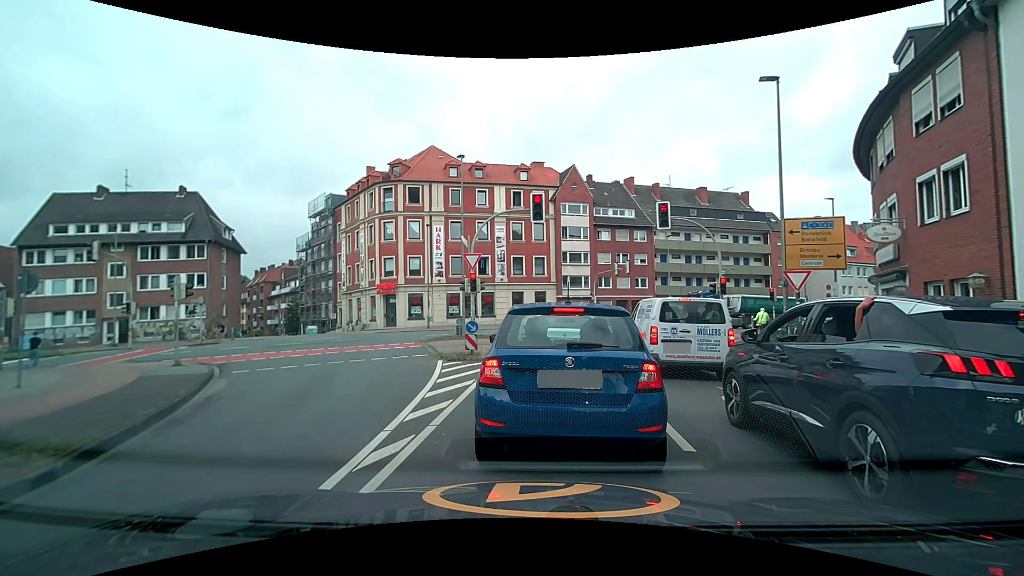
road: tertiary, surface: asphalt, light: Day
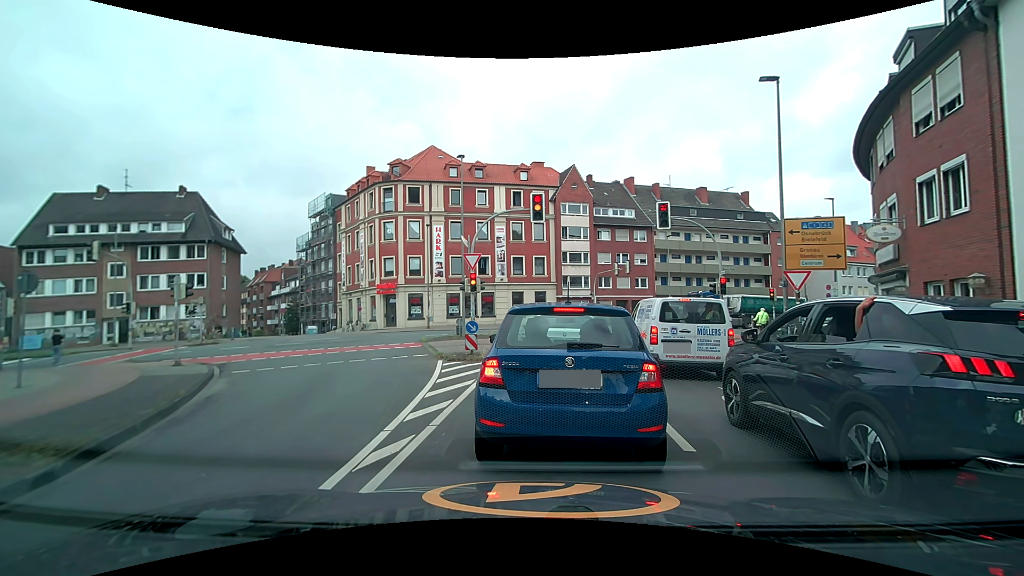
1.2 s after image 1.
(0.0, 0.0) m; 0°
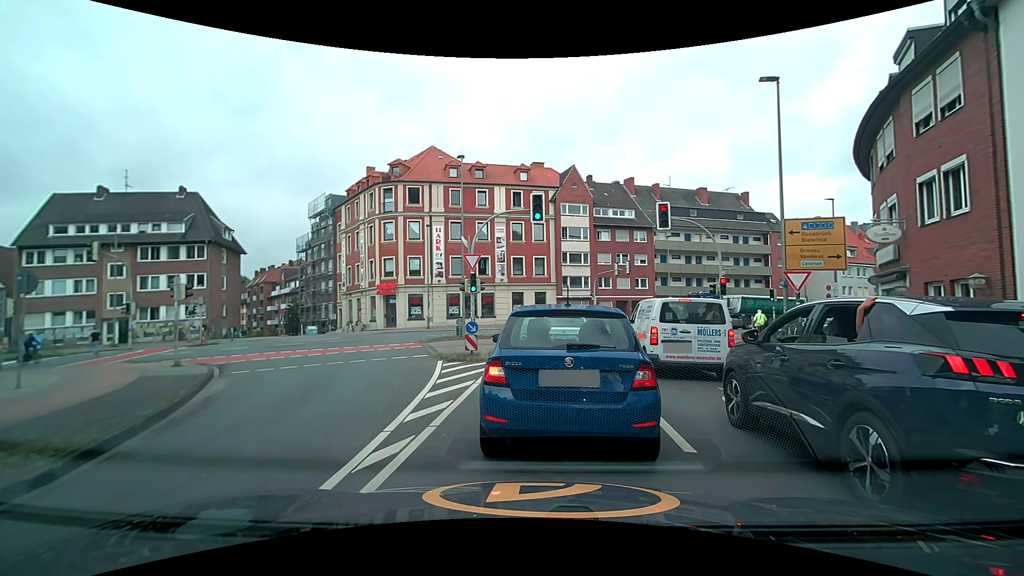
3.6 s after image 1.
(0.0, 0.0) m; 0°
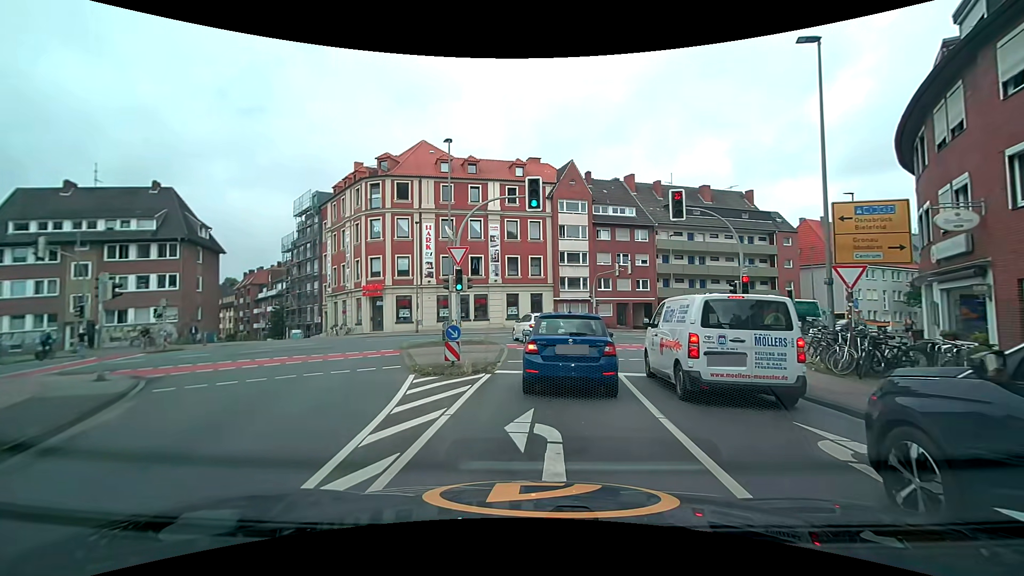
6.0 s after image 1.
(-0.1, +3.2) m; -1°
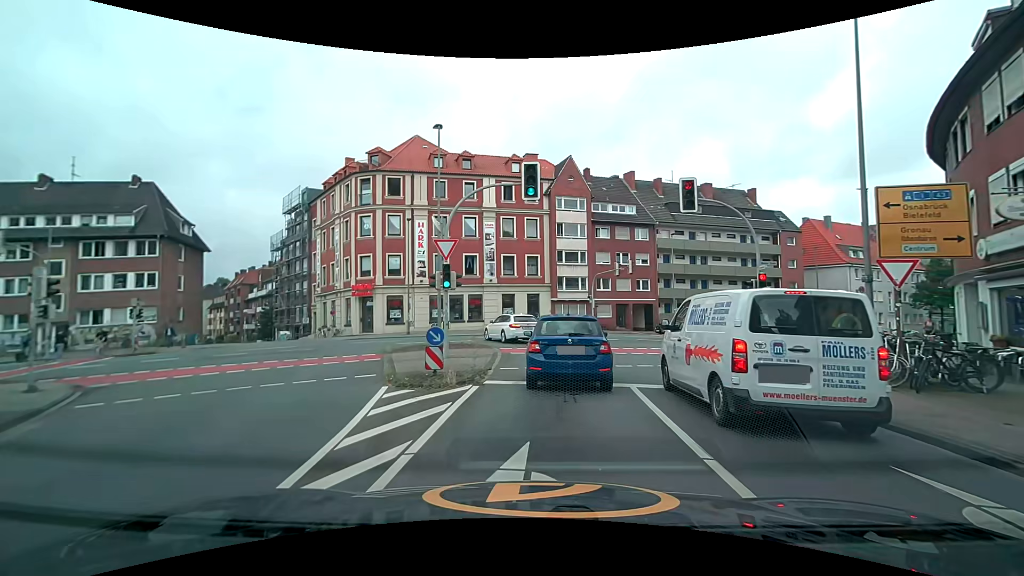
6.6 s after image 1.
(0.0, +2.0) m; 0°
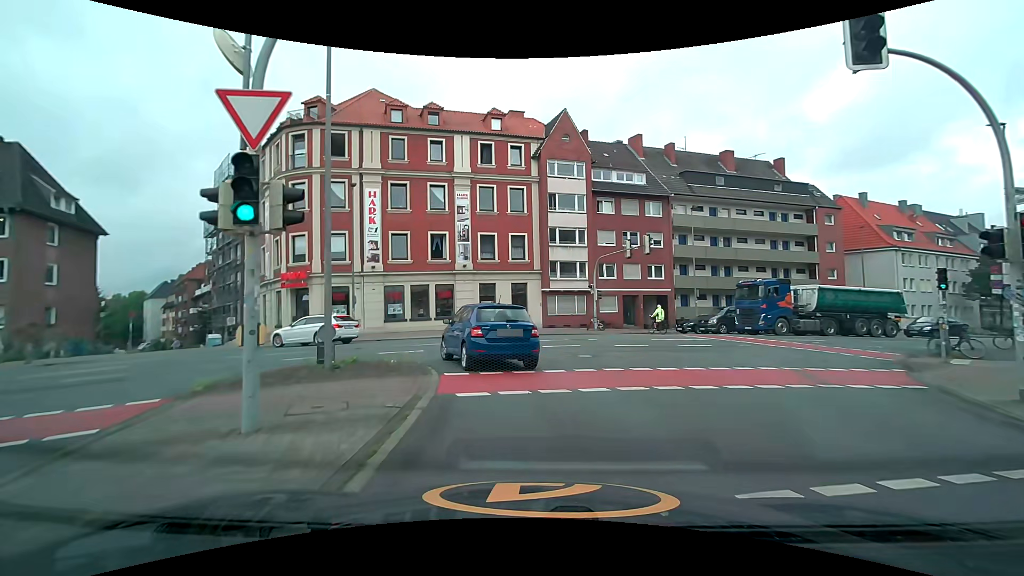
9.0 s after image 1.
(+0.2, +11.0) m; +1°
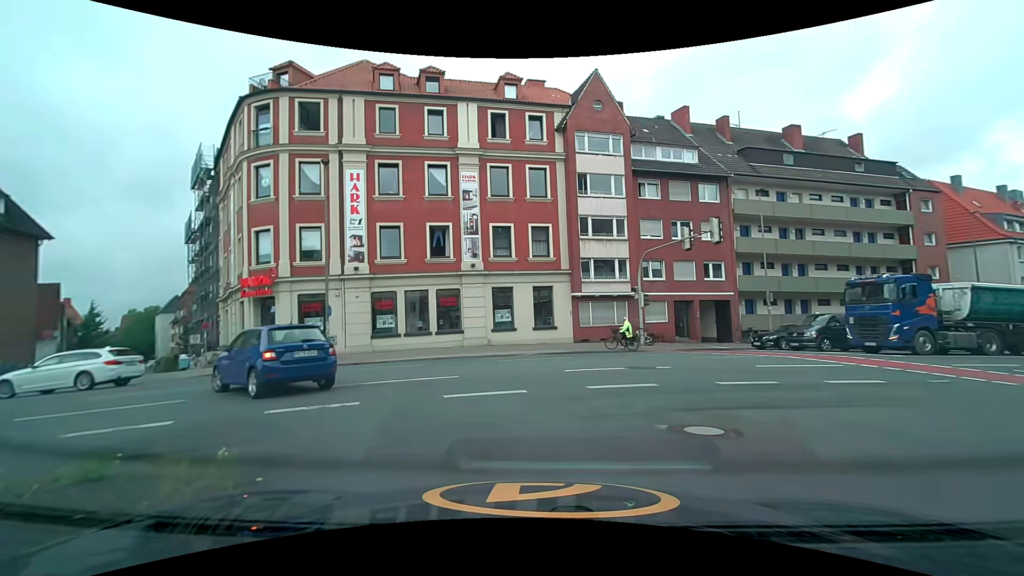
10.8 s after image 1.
(0.0, +8.3) m; 0°
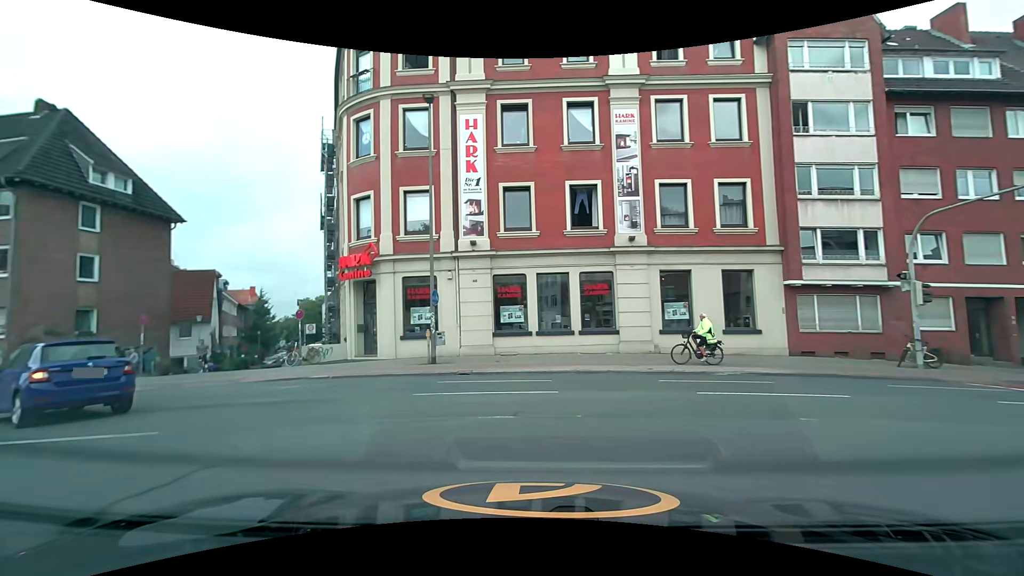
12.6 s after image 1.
(-1.3, +8.3) m; -18°
